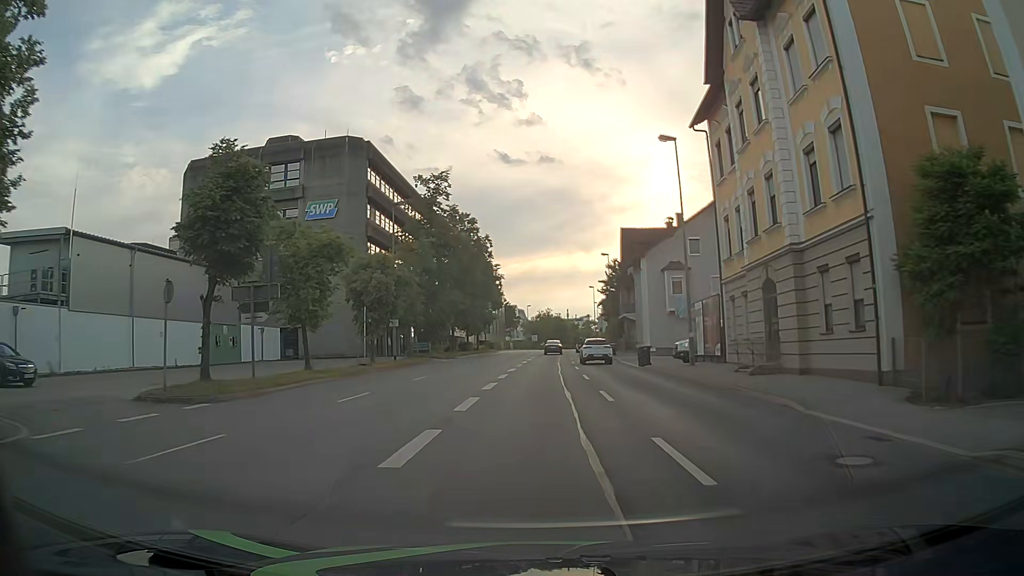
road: primary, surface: asphalt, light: Day
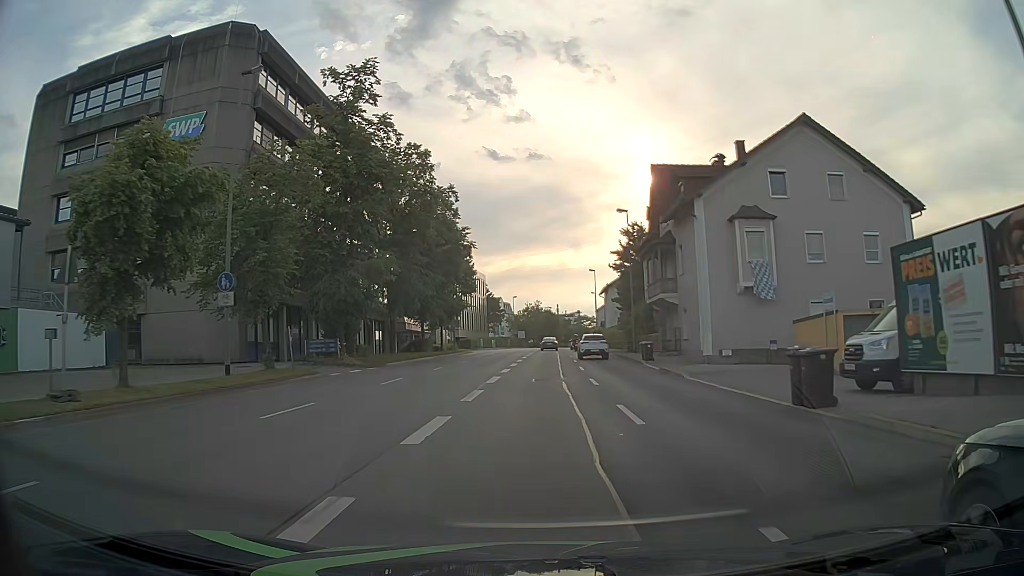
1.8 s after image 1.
(+0.1, +22.7) m; 0°
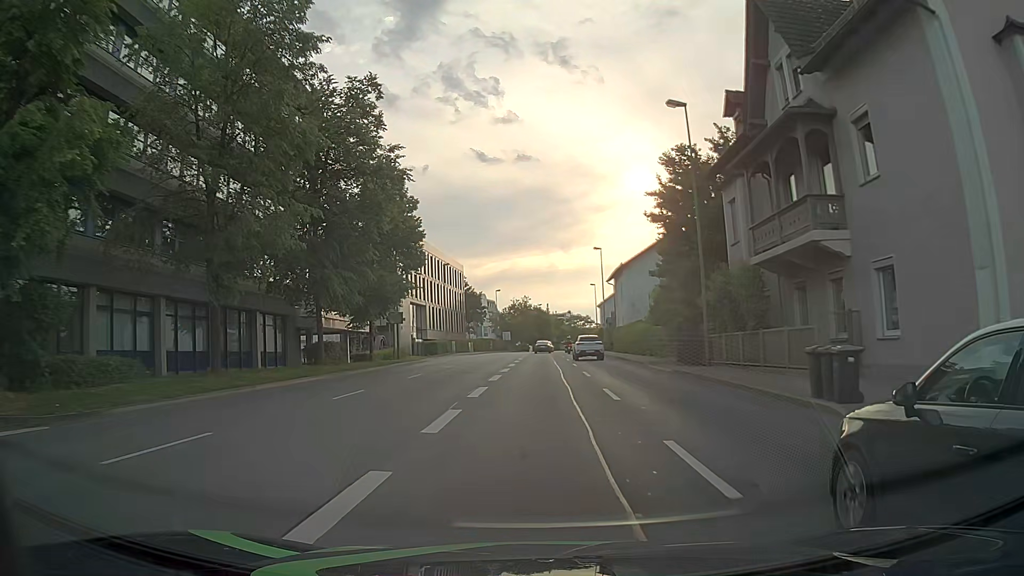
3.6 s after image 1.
(+0.4, +22.8) m; +1°
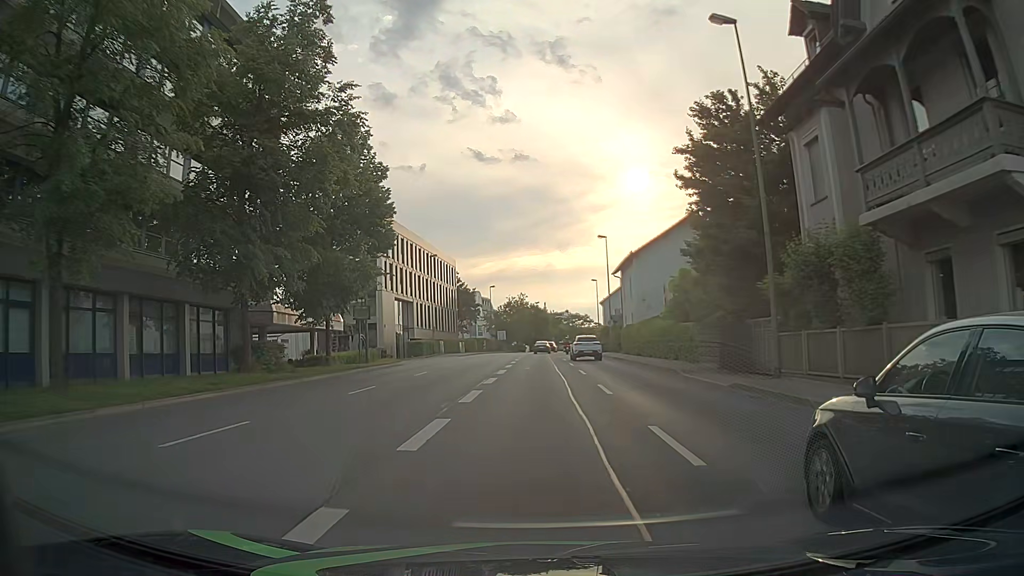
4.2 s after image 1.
(0.0, +7.6) m; 0°
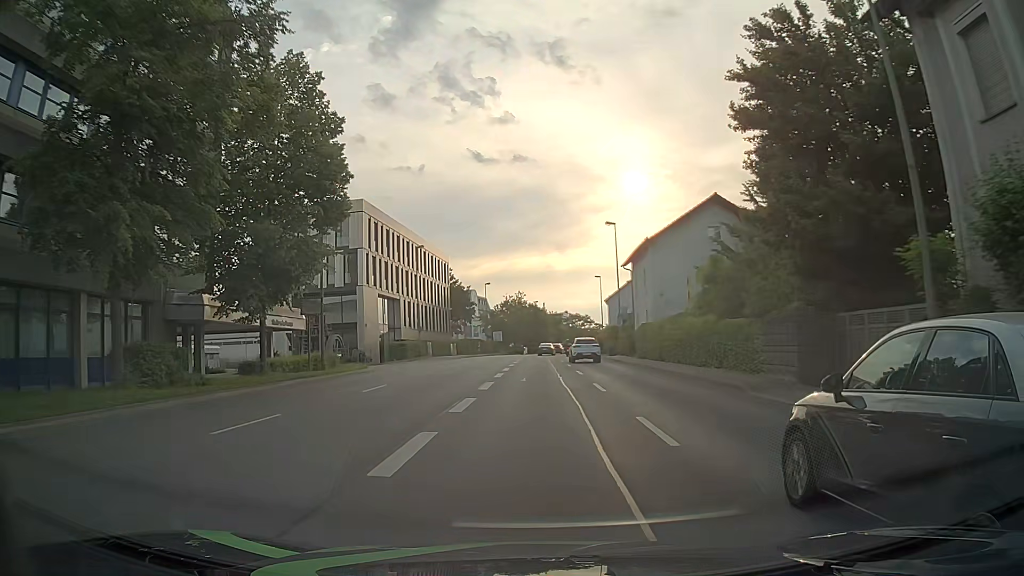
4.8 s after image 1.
(0.0, +7.6) m; 0°
